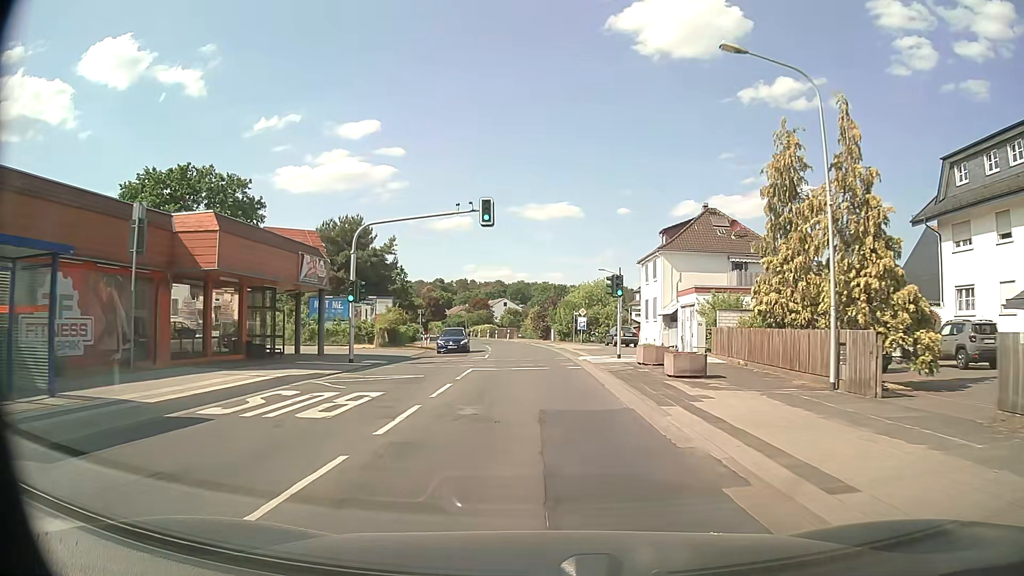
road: secondary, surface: asphalt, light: Day
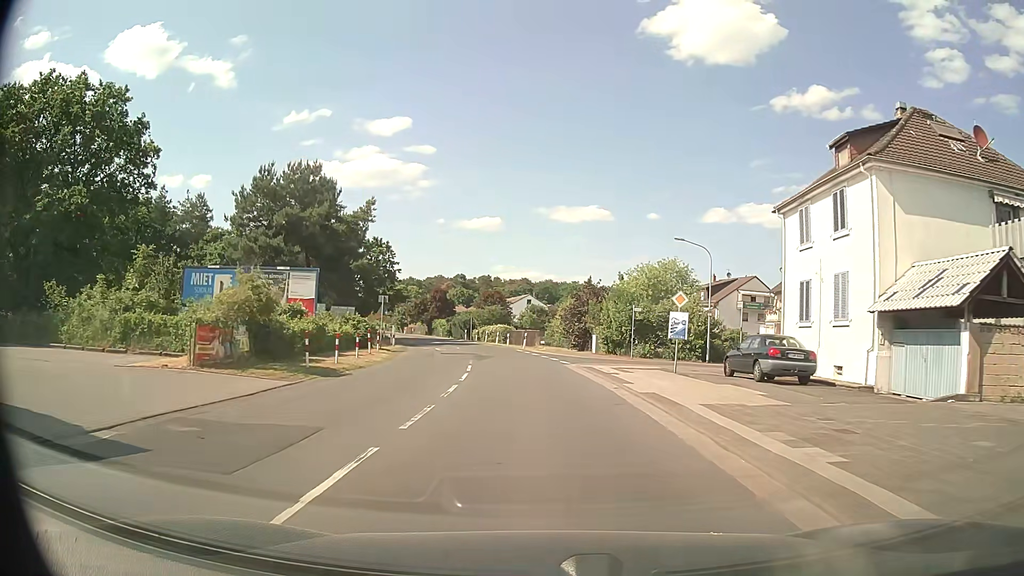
(-0.7, +27.0) m; -3°
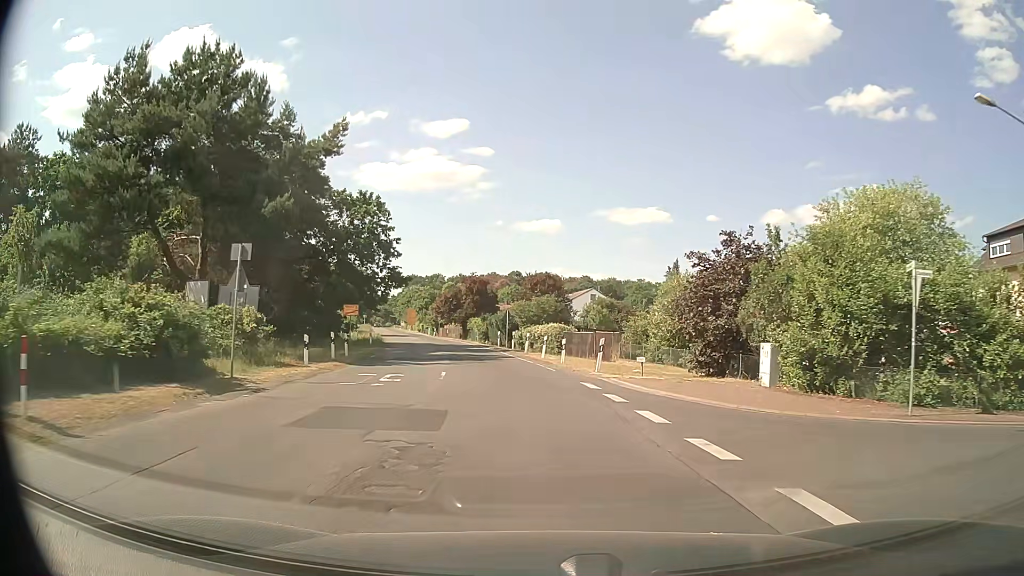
(-1.0, +27.5) m; -5°
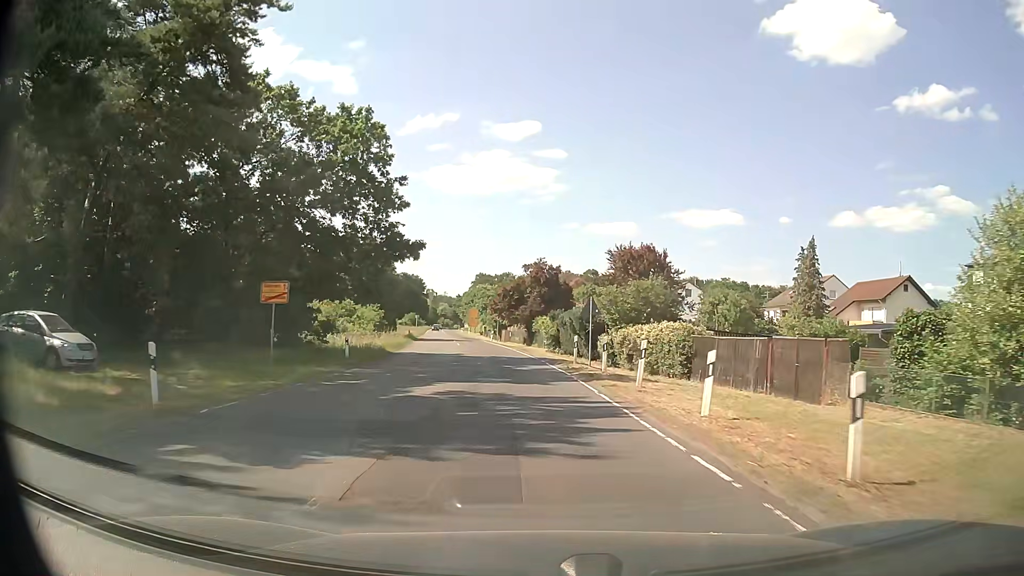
(-1.3, +21.3) m; -6°
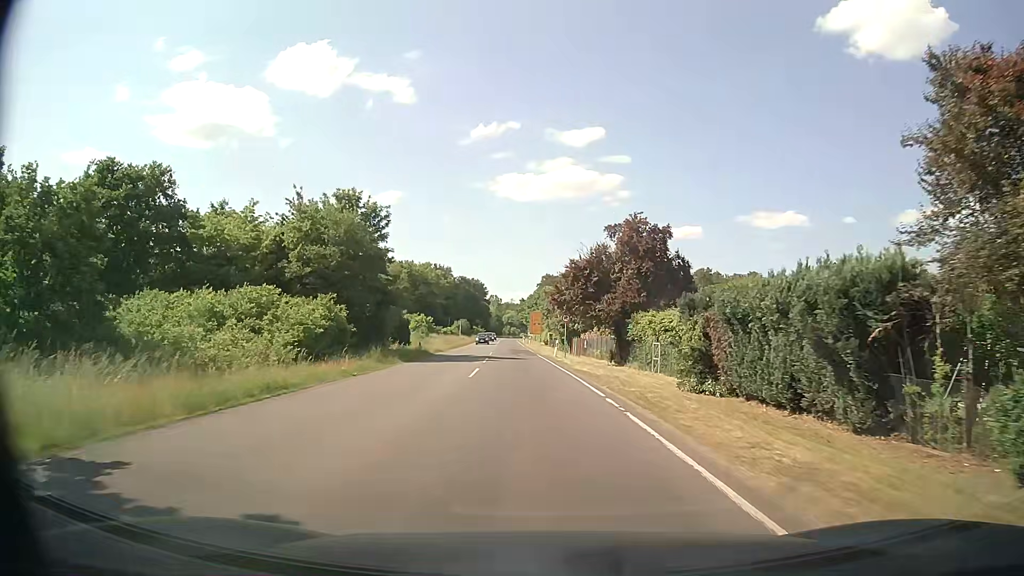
(-1.7, +30.1) m; -6°
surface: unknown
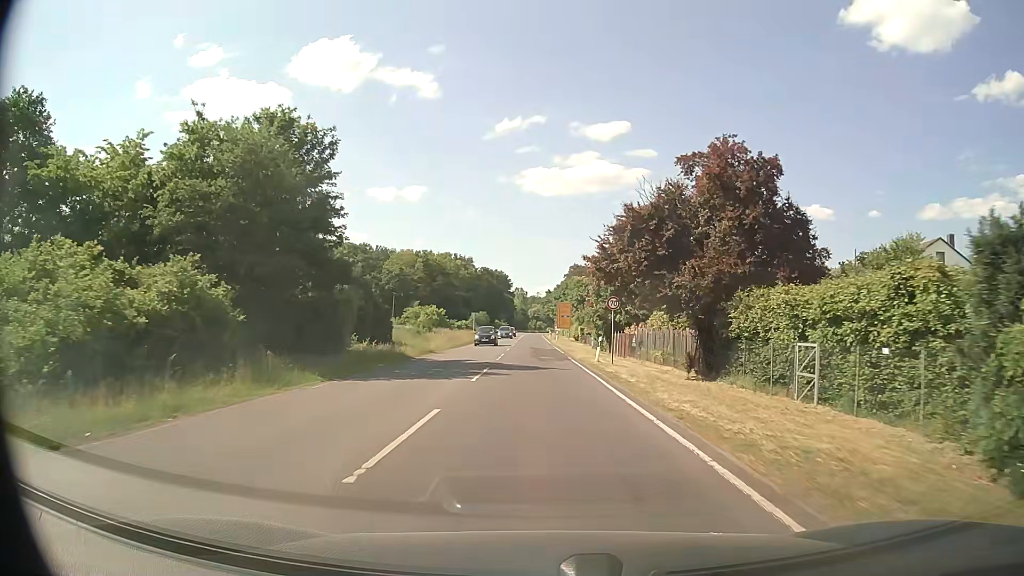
(-0.4, +15.9) m; -2°
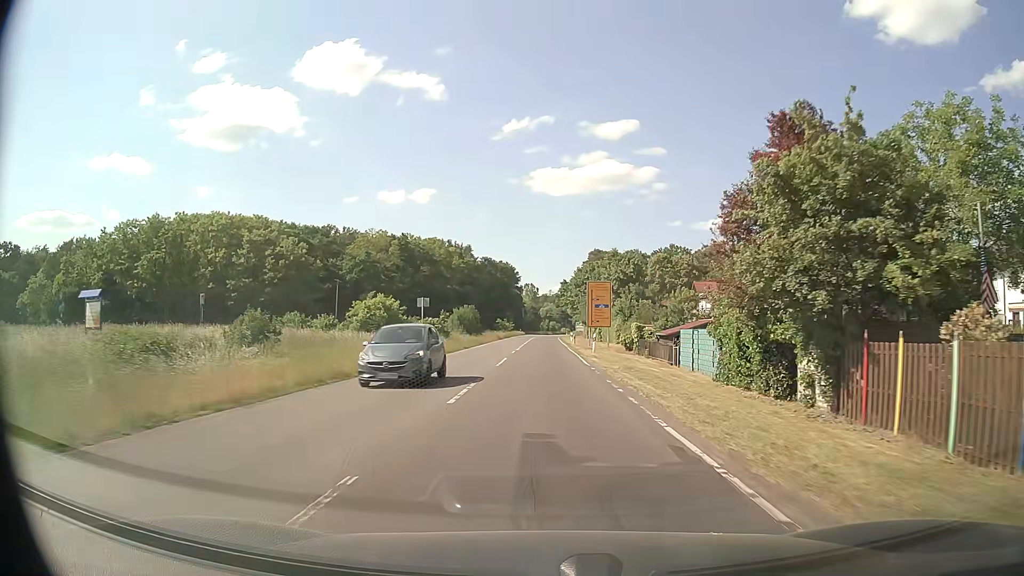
(-0.5, +41.9) m; -1°
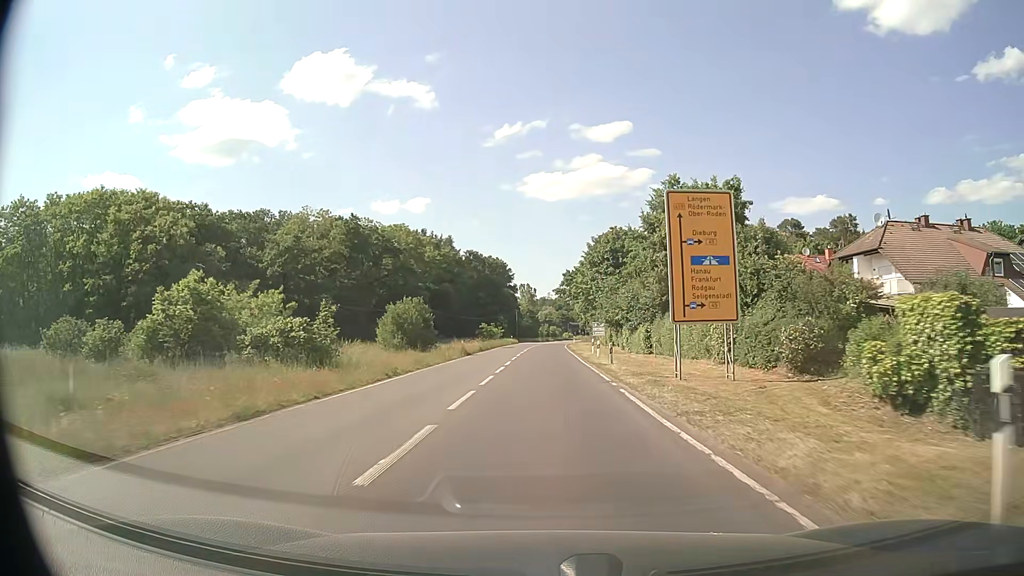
(+0.1, +35.6) m; 0°
(0, +10) (0, +20) (0, +30) (0, +40) (0, +50) (0, +60) (0, +70) (+1, +80) (+1, +90) (+2, +100) m
